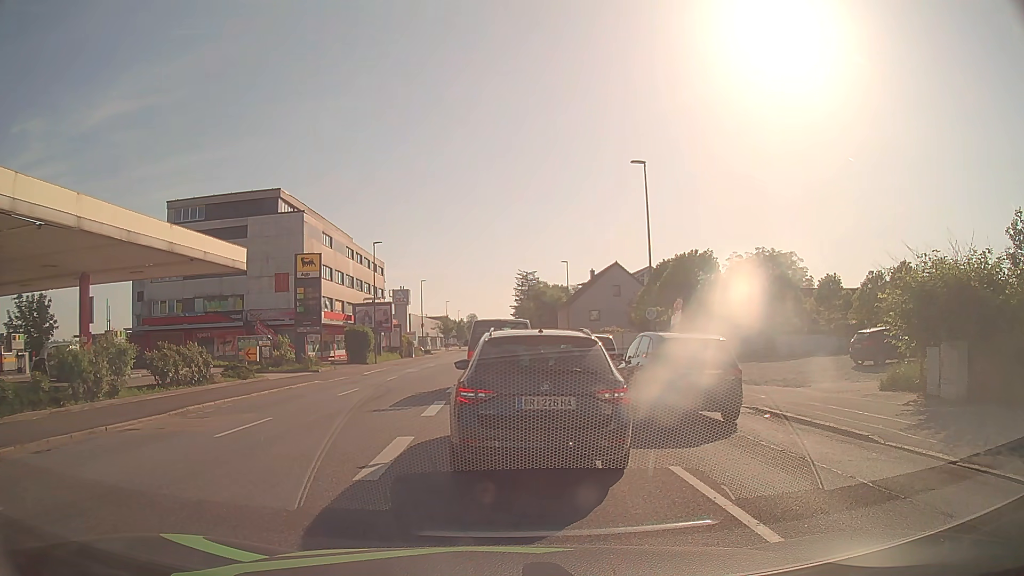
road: tertiary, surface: asphalt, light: Day
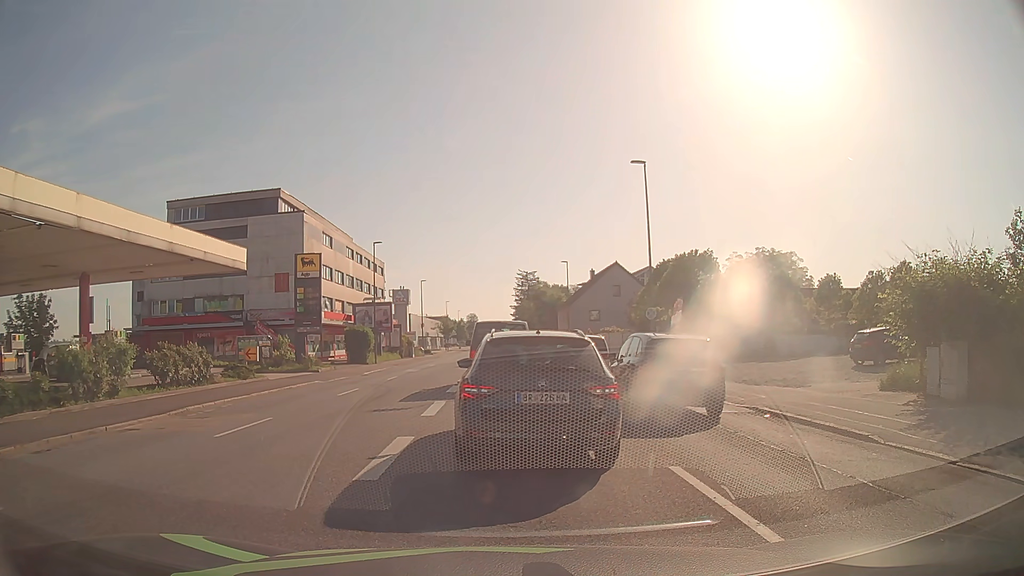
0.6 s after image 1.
(0.0, 0.0) m; 0°
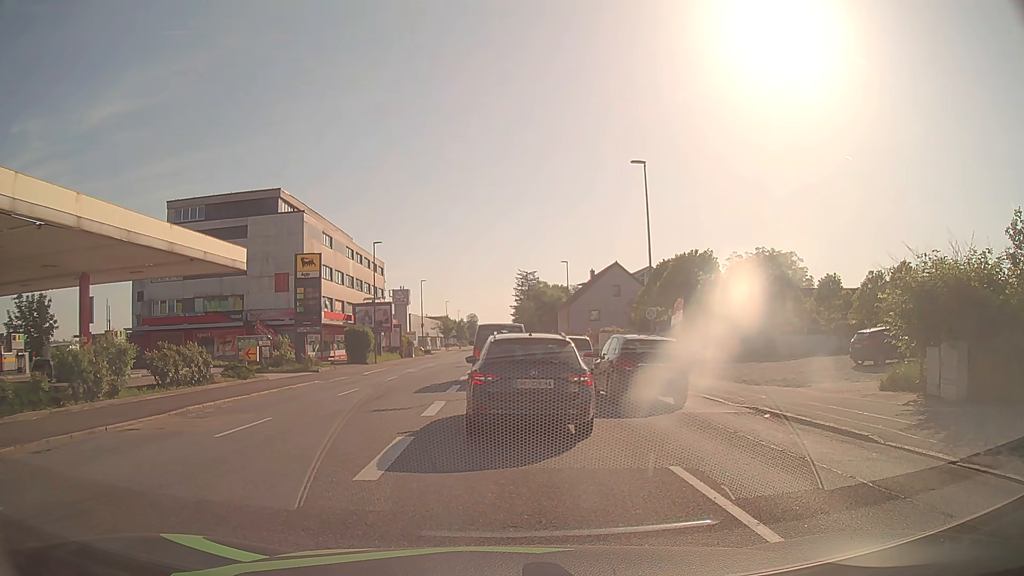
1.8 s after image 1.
(0.0, 0.0) m; 0°
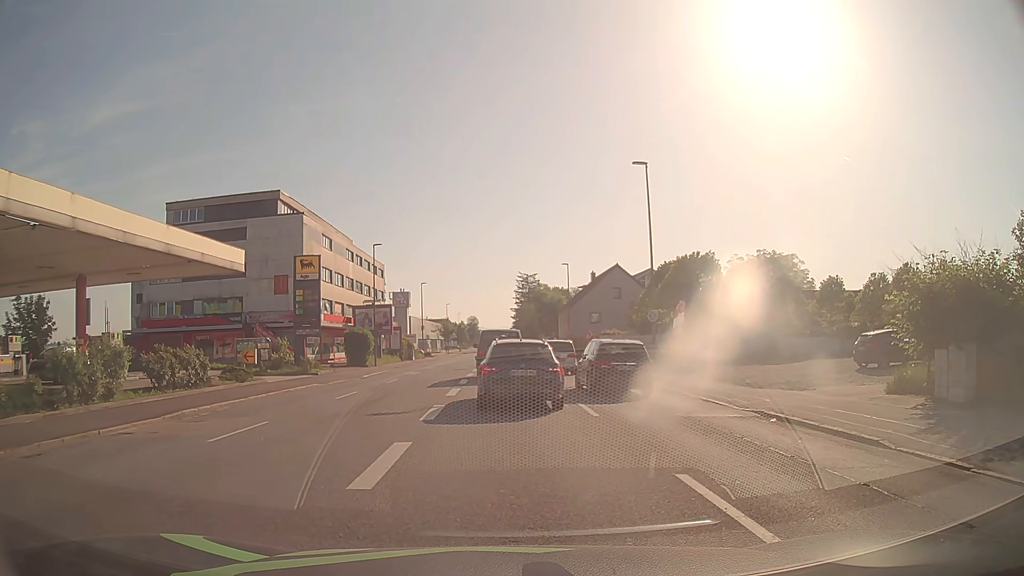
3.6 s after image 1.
(0.0, +0.3) m; 0°
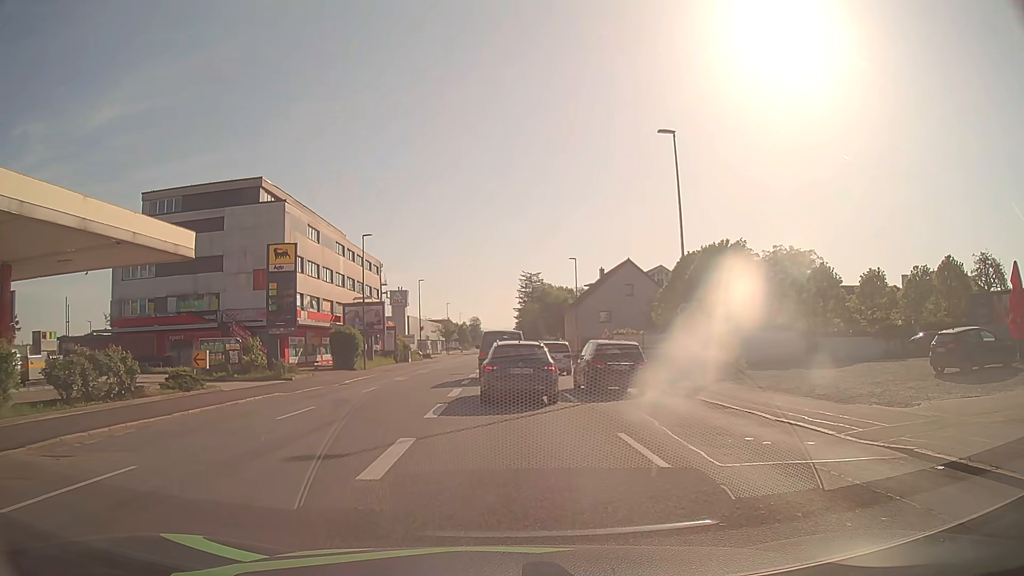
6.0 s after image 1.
(-0.1, +5.8) m; -1°
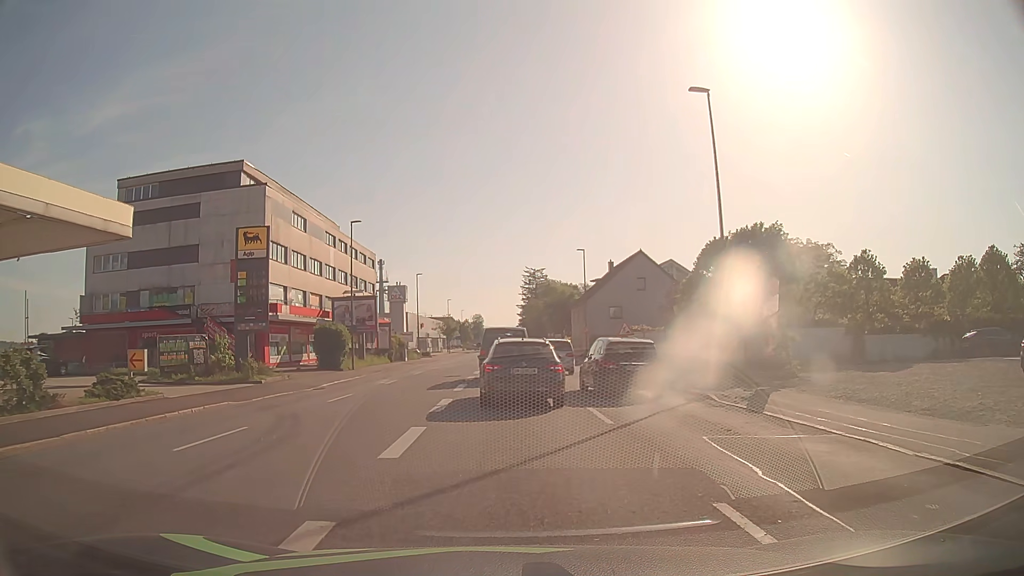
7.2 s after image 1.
(0.0, +5.0) m; 0°
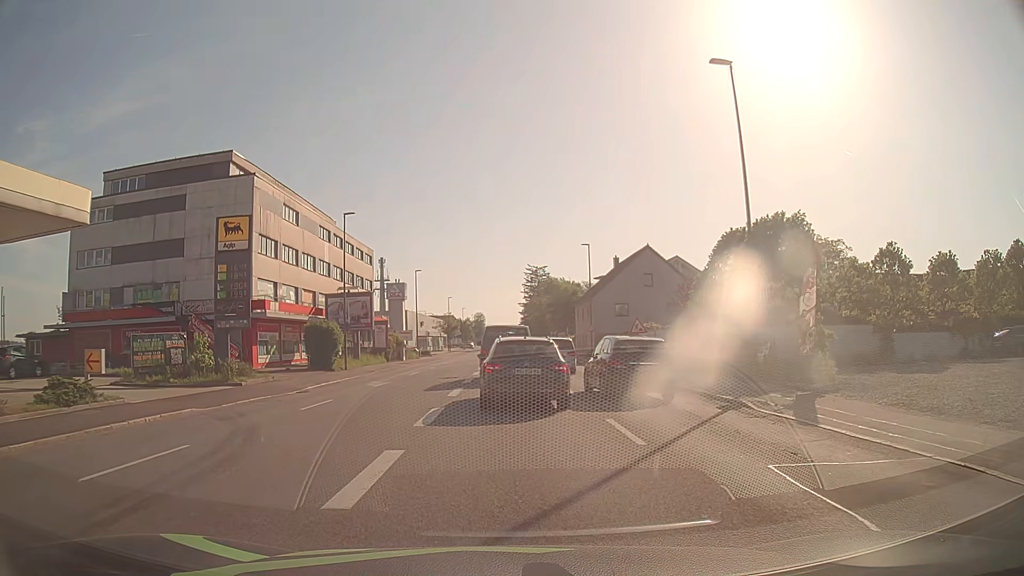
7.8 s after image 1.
(0.0, +2.6) m; -1°
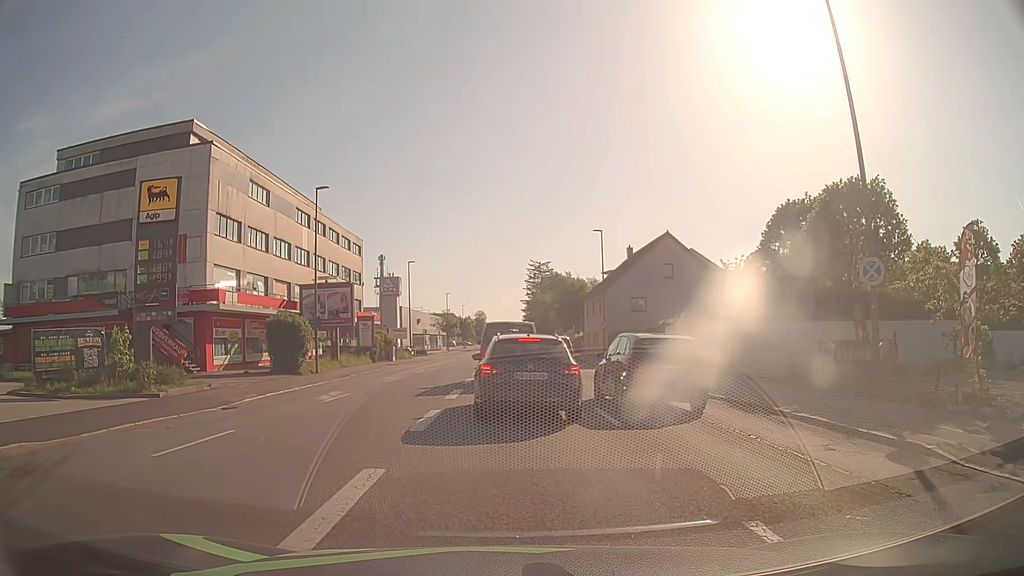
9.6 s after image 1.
(0.0, +7.1) m; 0°
(0, +10) (0, +20) (0, +30) (0, +40) (0, +50) (0, +60) (0, +70) (0, +80) (0, +90) (+1, +100) m
